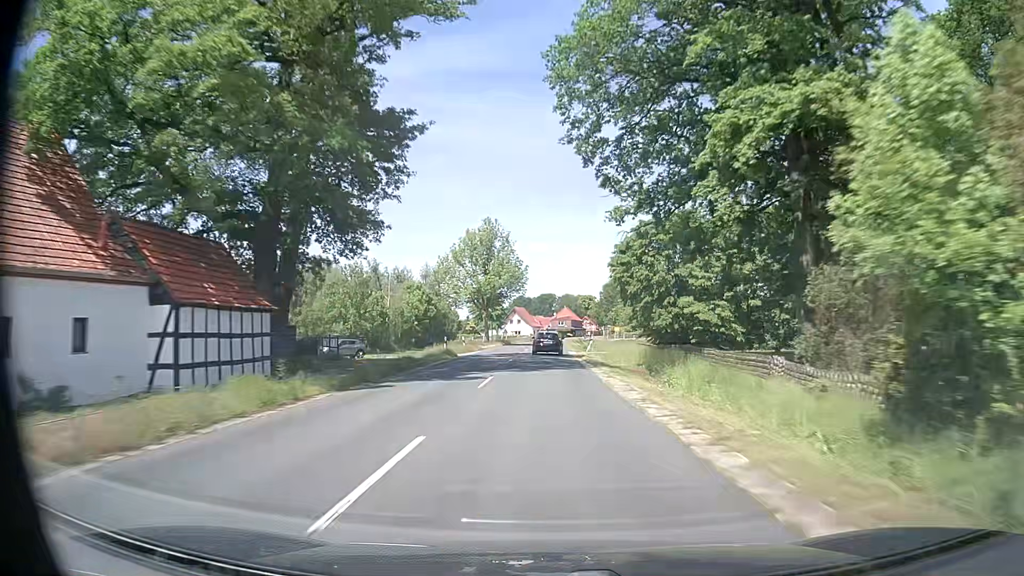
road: secondary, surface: asphalt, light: Day
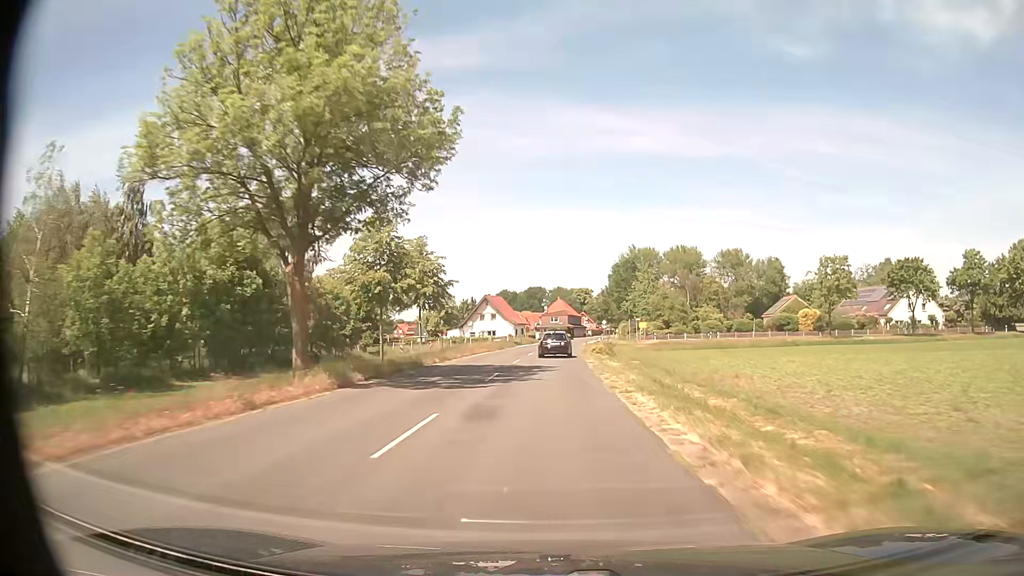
(+0.2, +57.2) m; +1°
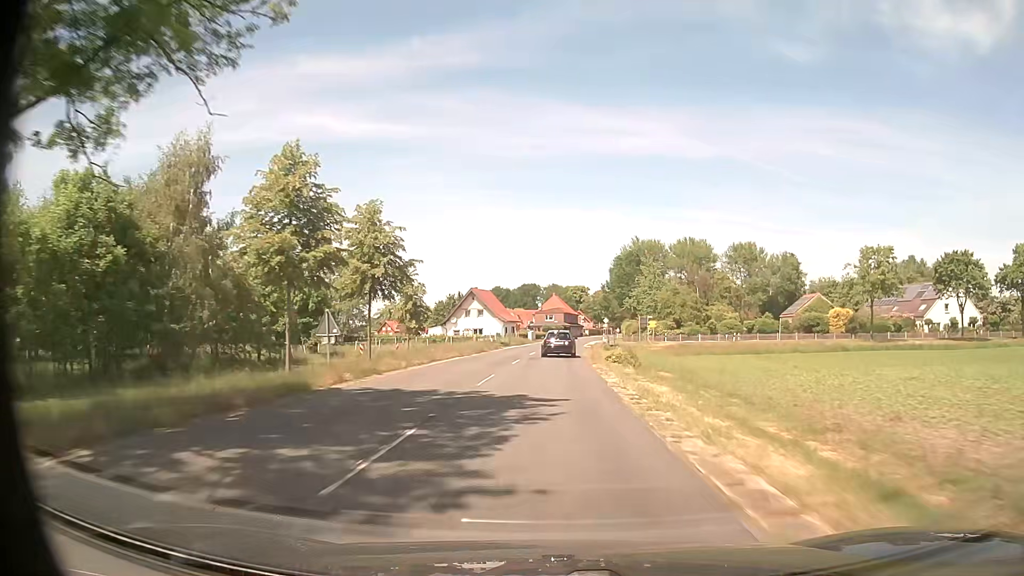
(0.0, +14.0) m; 0°
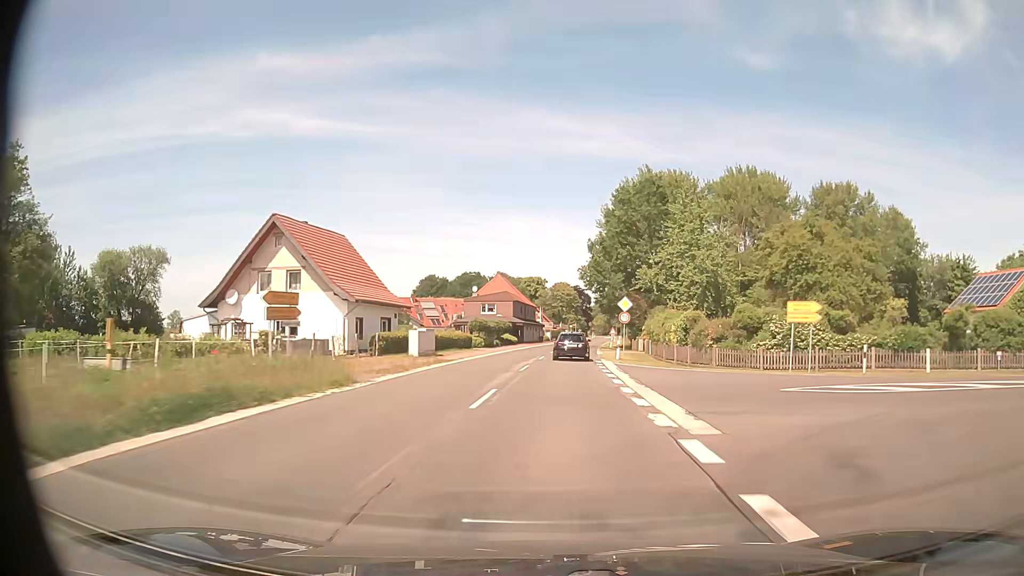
(+1.8, +64.8) m; +4°
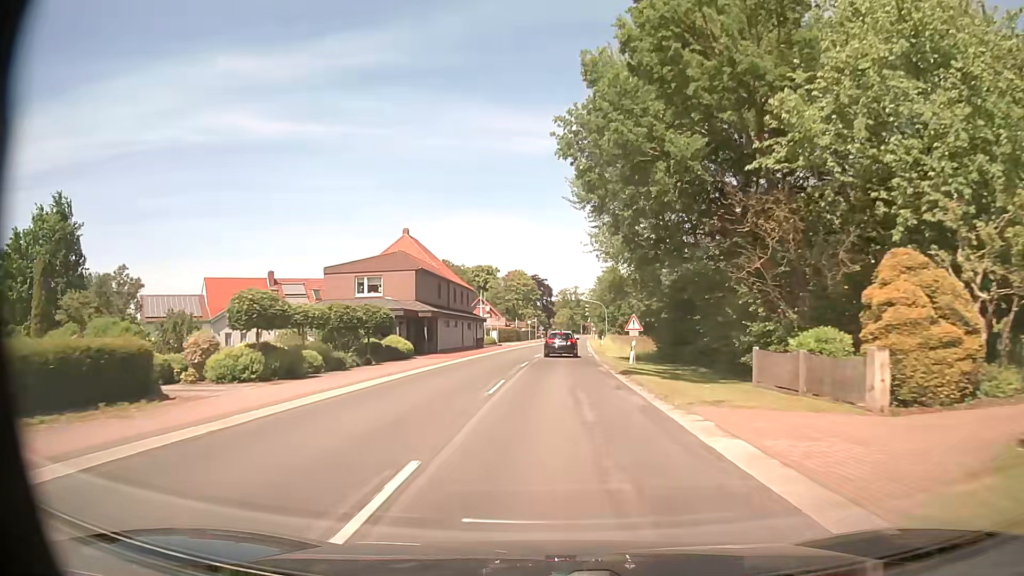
(+1.3, +44.6) m; +3°
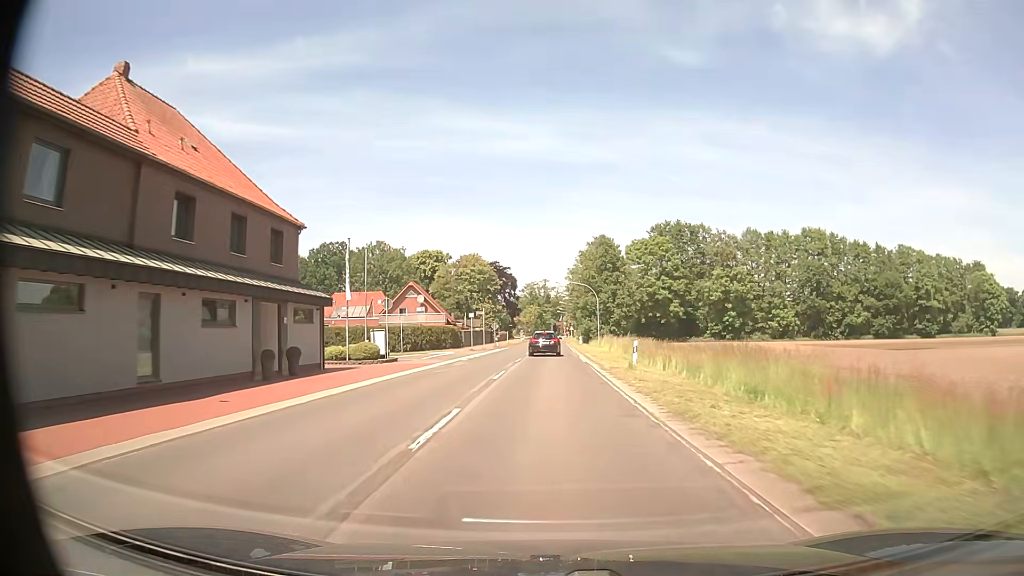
(+1.1, +43.2) m; +3°
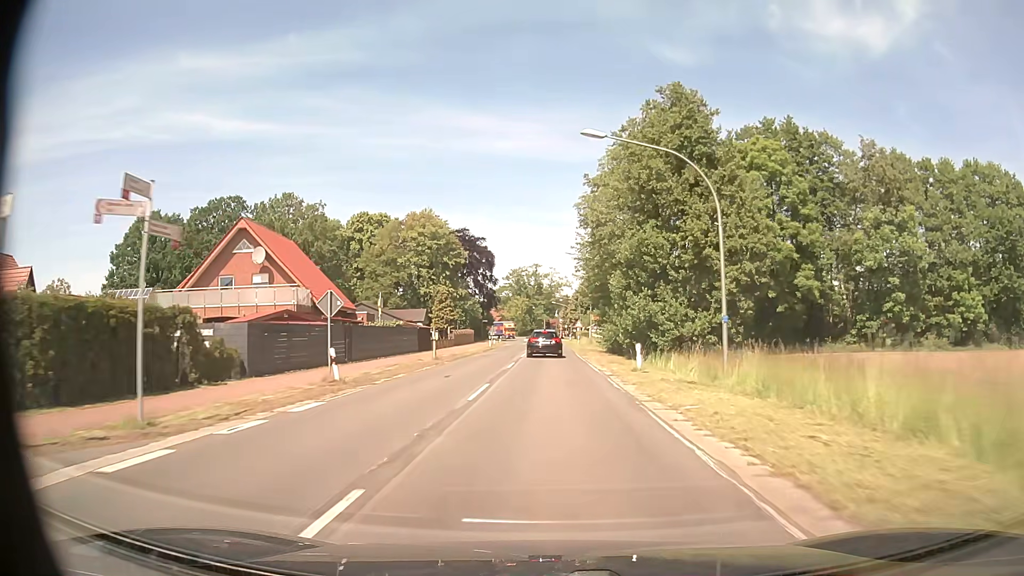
(+0.2, +54.3) m; 0°
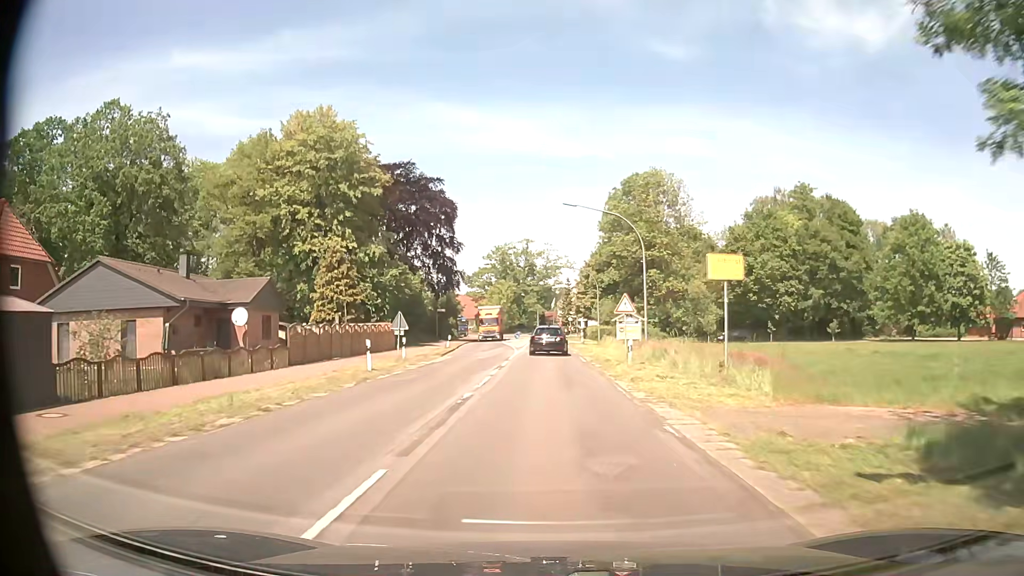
(+0.2, +46.2) m; 0°
(0, +10) (0, +20) (0, +30) (0, +40) (0, +50) (0, +60) (0, +70) (0, +80) (0, +90) (-1, +100) m
